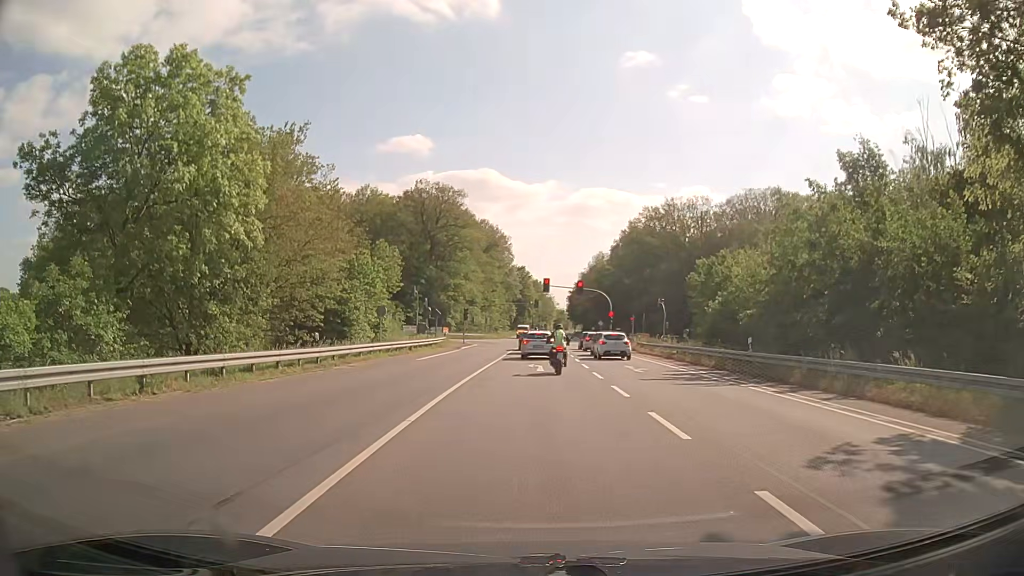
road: secondary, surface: asphalt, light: Day
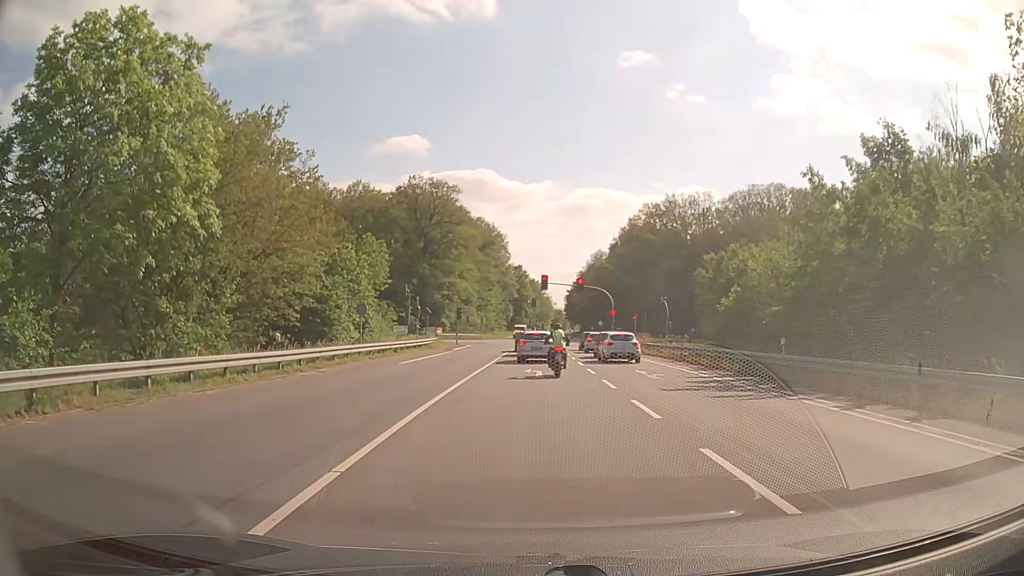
(0.0, +3.7) m; 0°
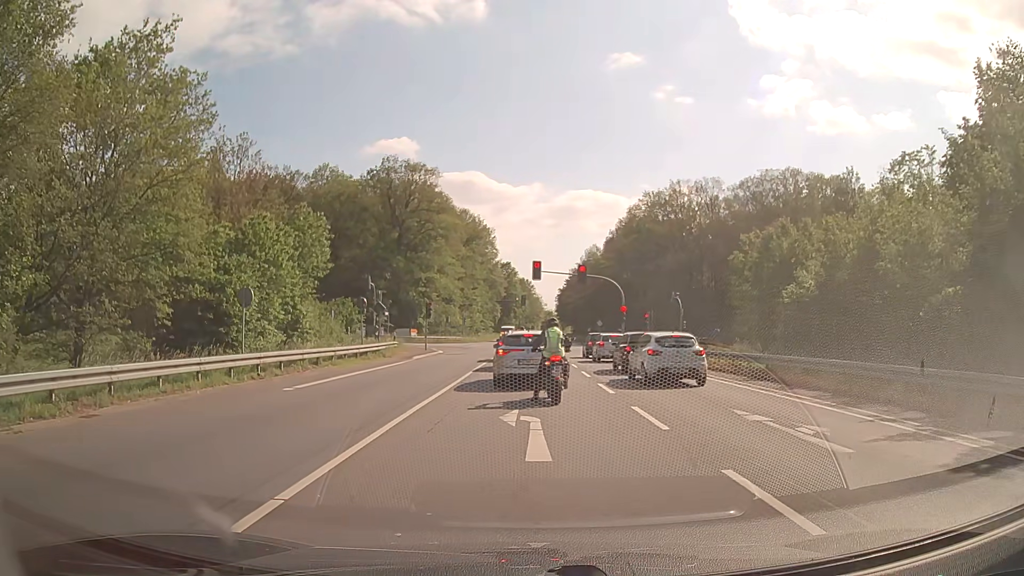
(+0.1, +13.1) m; +2°
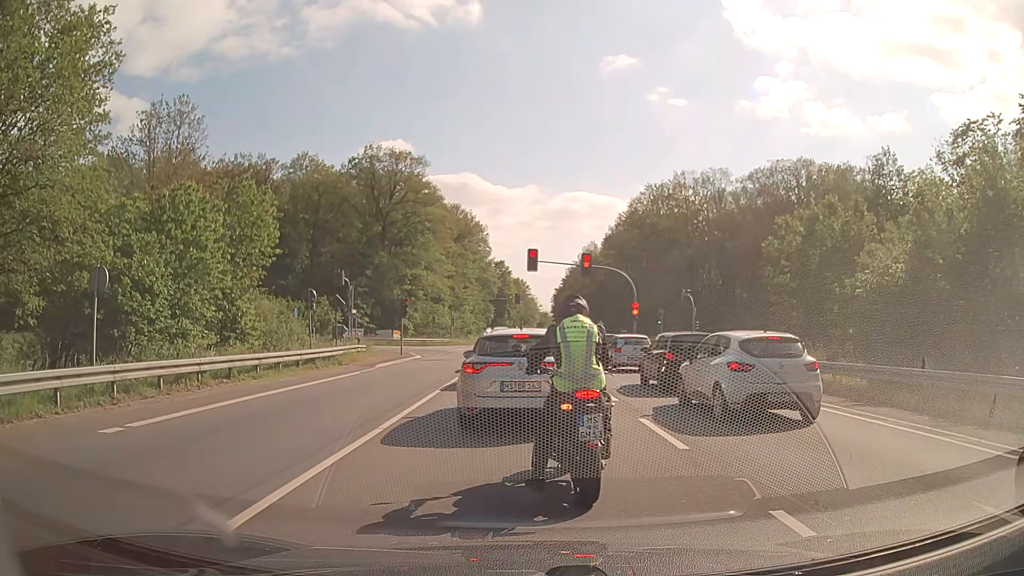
(-0.1, +7.5) m; 0°
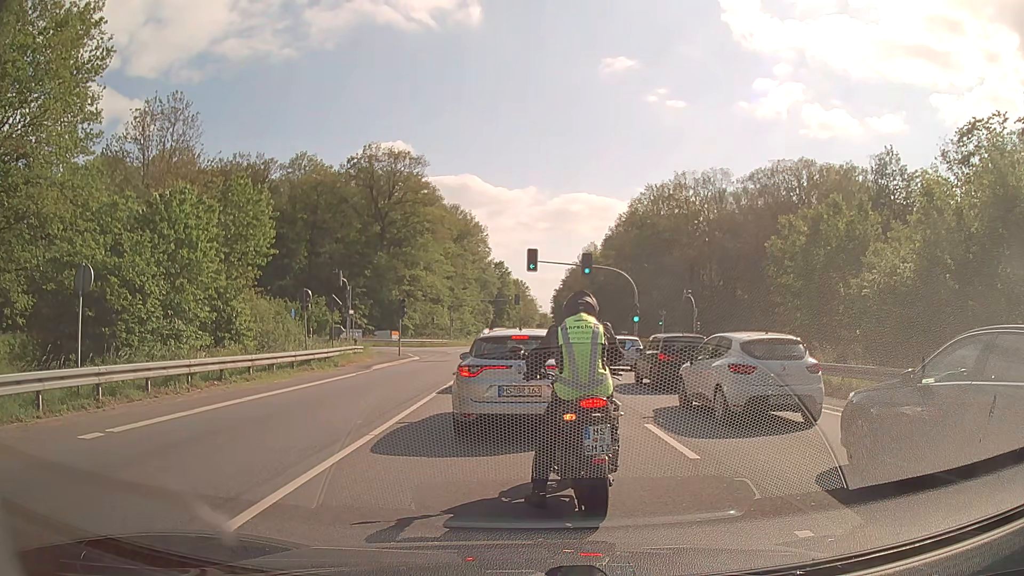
(0.0, +0.6) m; 0°
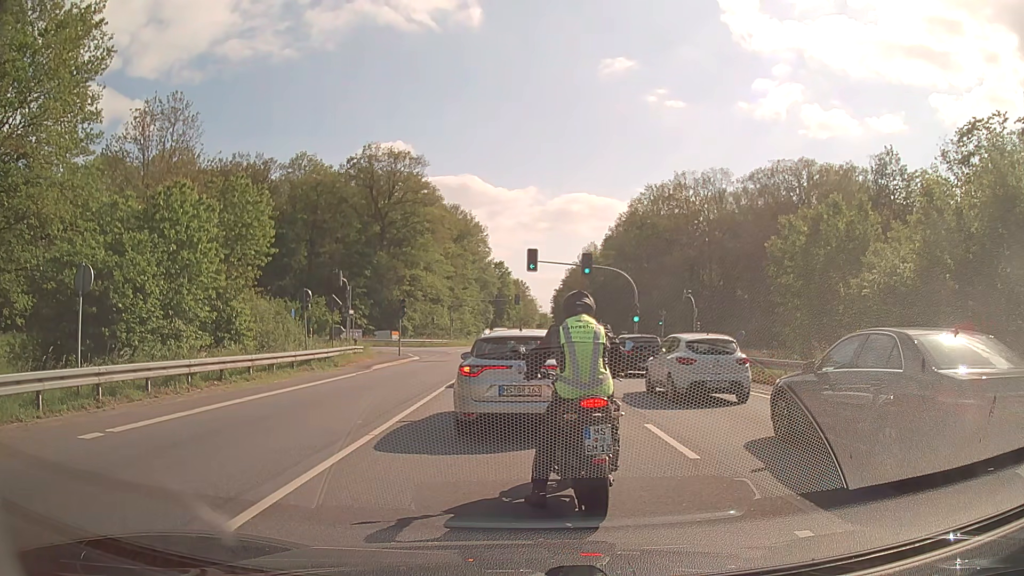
(0.0, 0.0) m; 0°
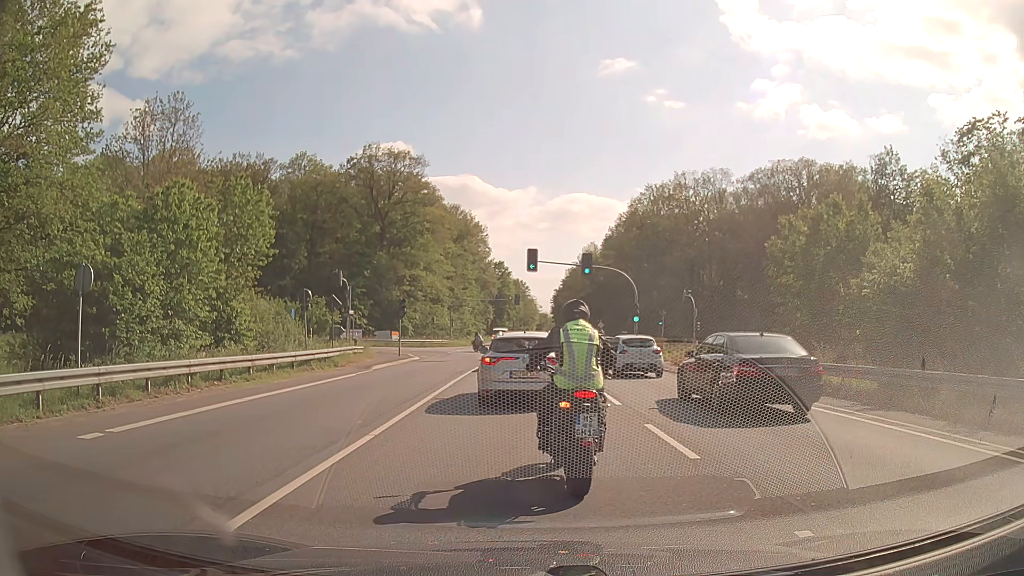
(0.0, 0.0) m; 0°
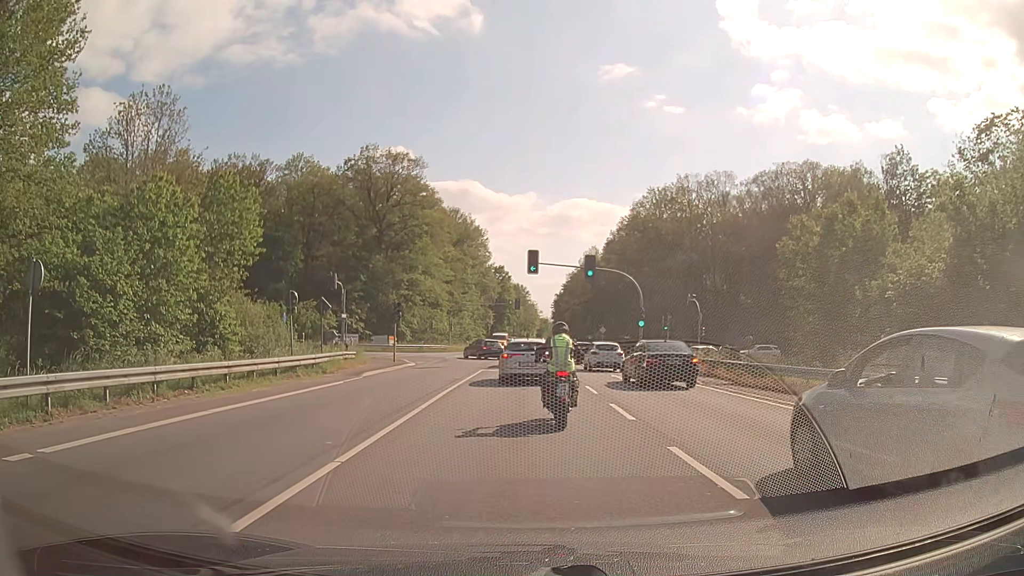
(0.0, +1.8) m; 0°
(0, +10) (0, +20) (0, +30) (0, +40) (-2, +50) (-7, +58) (-16, +62) (-26, +61) (-36, +59) (-46, +57) m
